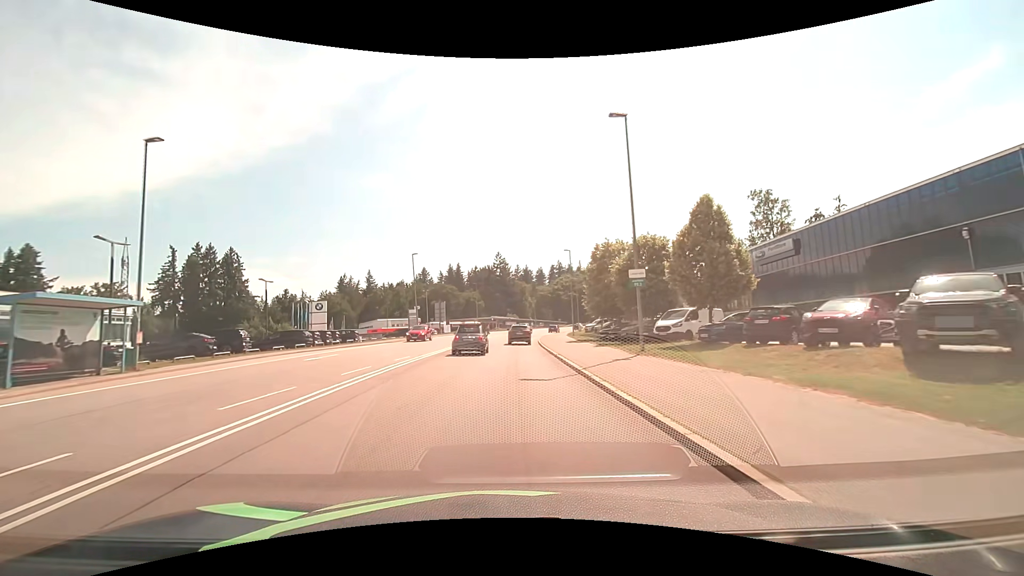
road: secondary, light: Day
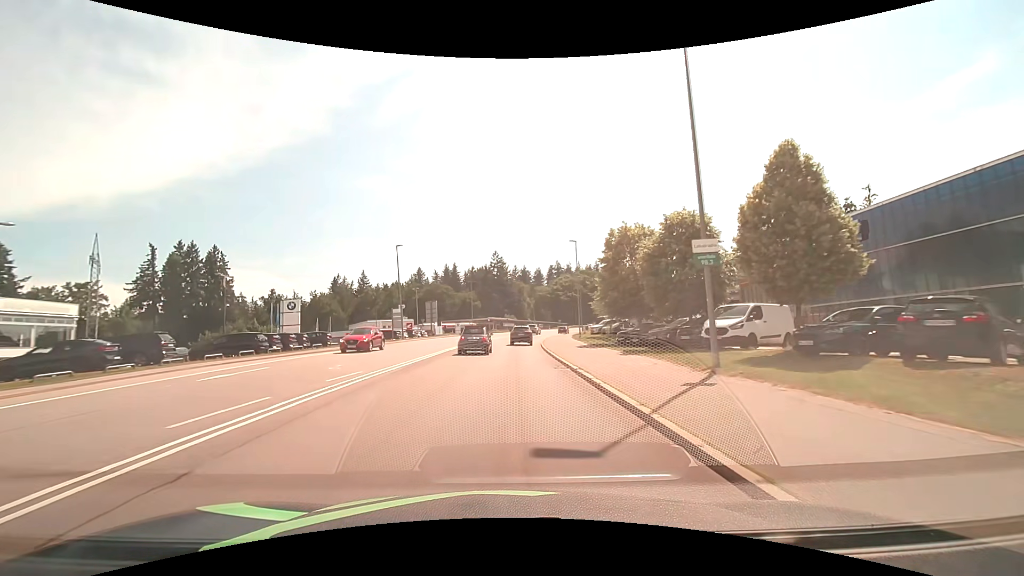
(0.0, +7.5) m; 0°
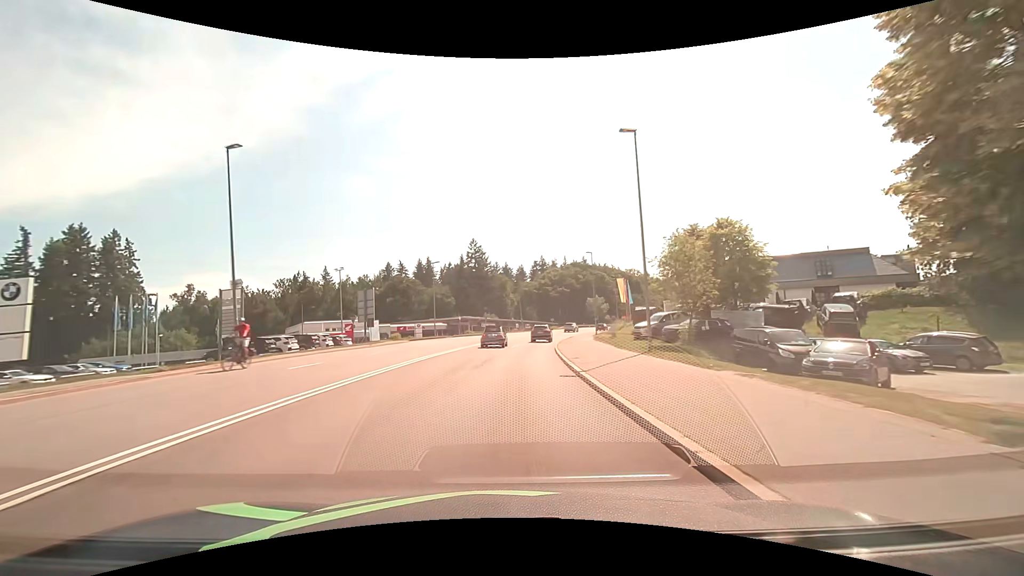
(+0.3, +30.1) m; +2°
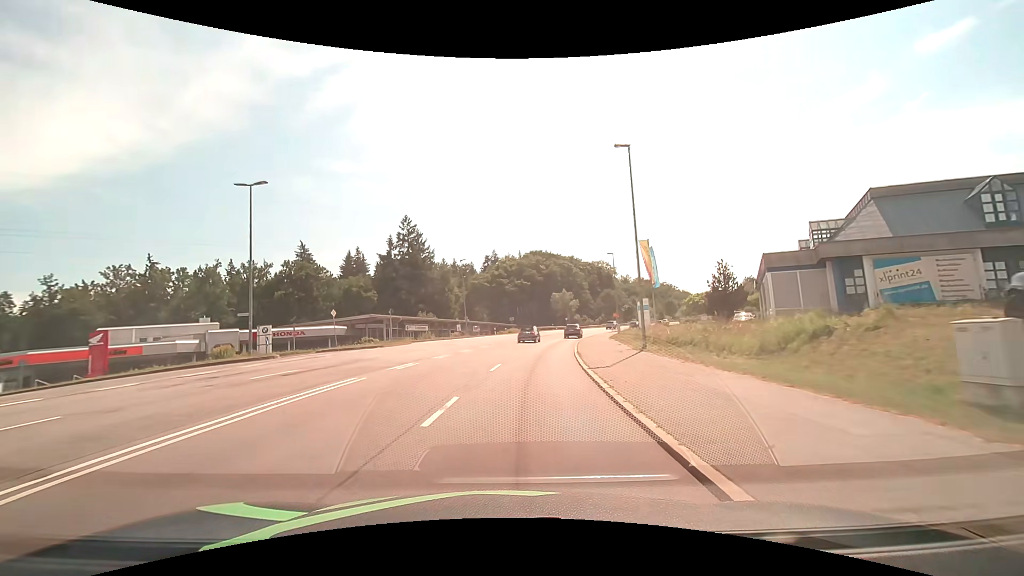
(+1.8, +37.9) m; +6°
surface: asphalt
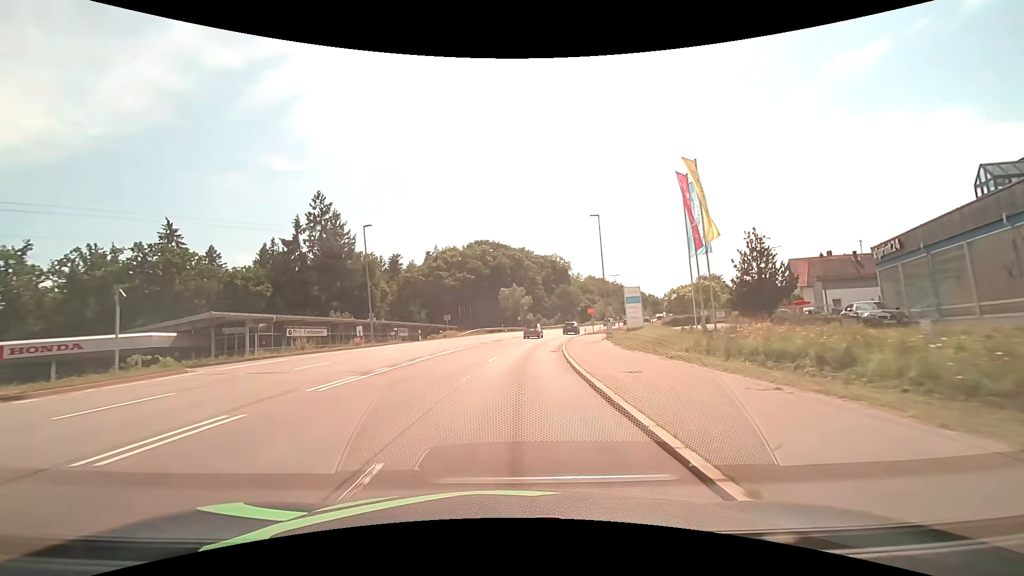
(+1.1, +22.8) m; +6°
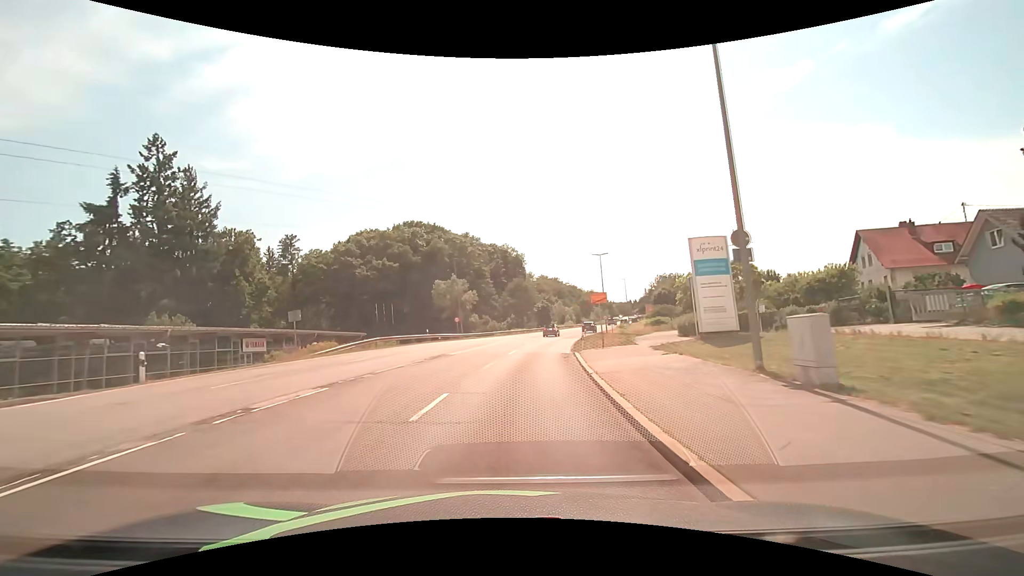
(+1.6, +30.4) m; +7°
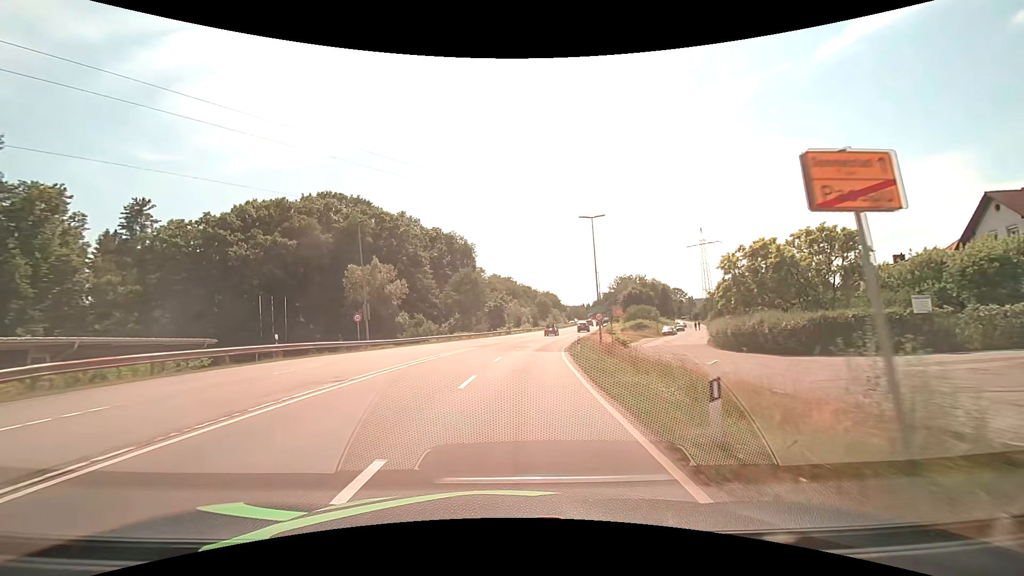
(+0.8, +22.8) m; +5°
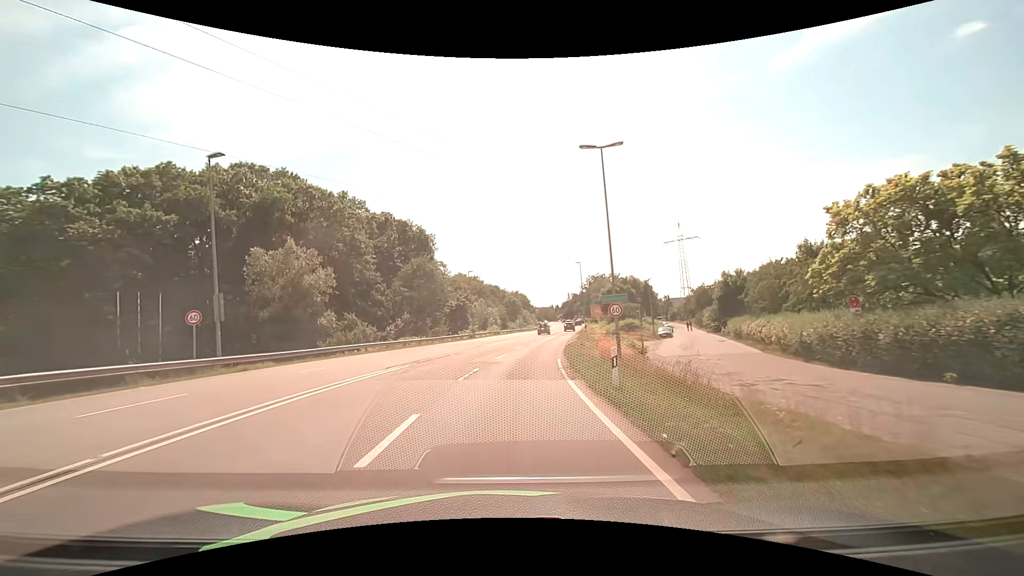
(+0.5, +15.2) m; +4°
(0, +10) (+1, +20) (+2, +30) (+3, +40) (+4, +50) (+6, +60) (+7, +70) (+9, +79) (+10, +89) (+12, +99) m
